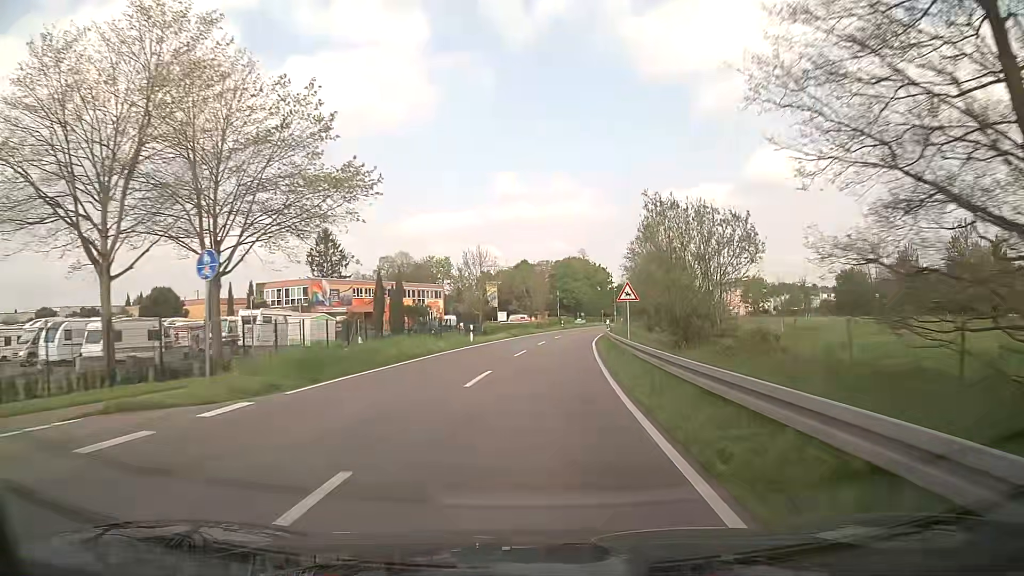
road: secondary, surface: asphalt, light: Day
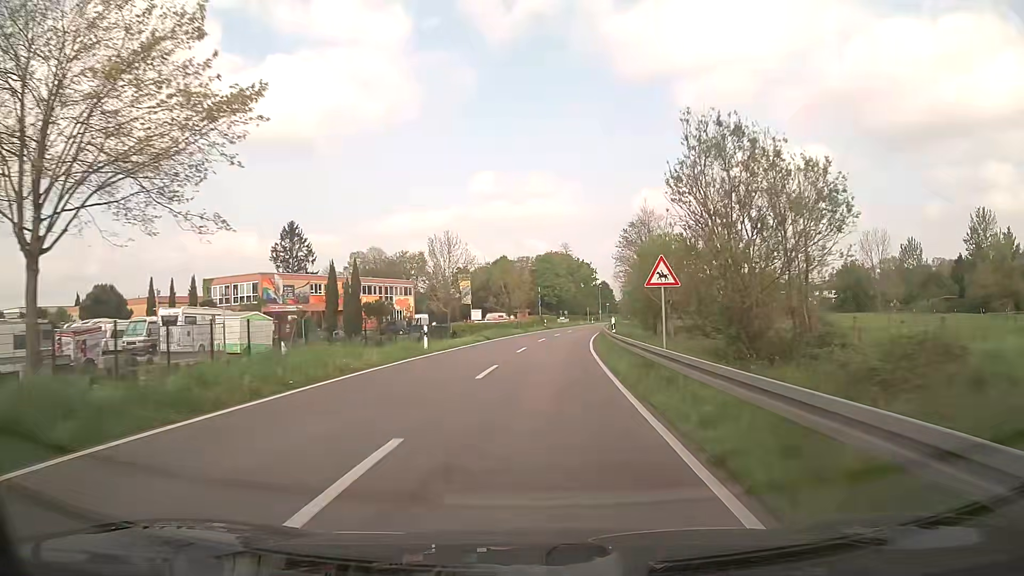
(+0.2, +10.3) m; +2°
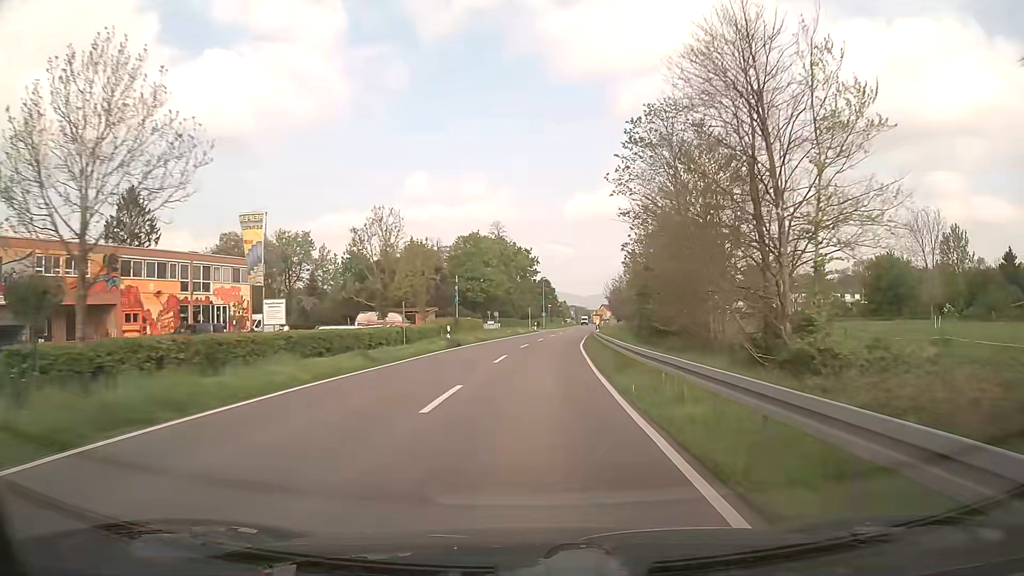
(+2.2, +41.4) m; +6°
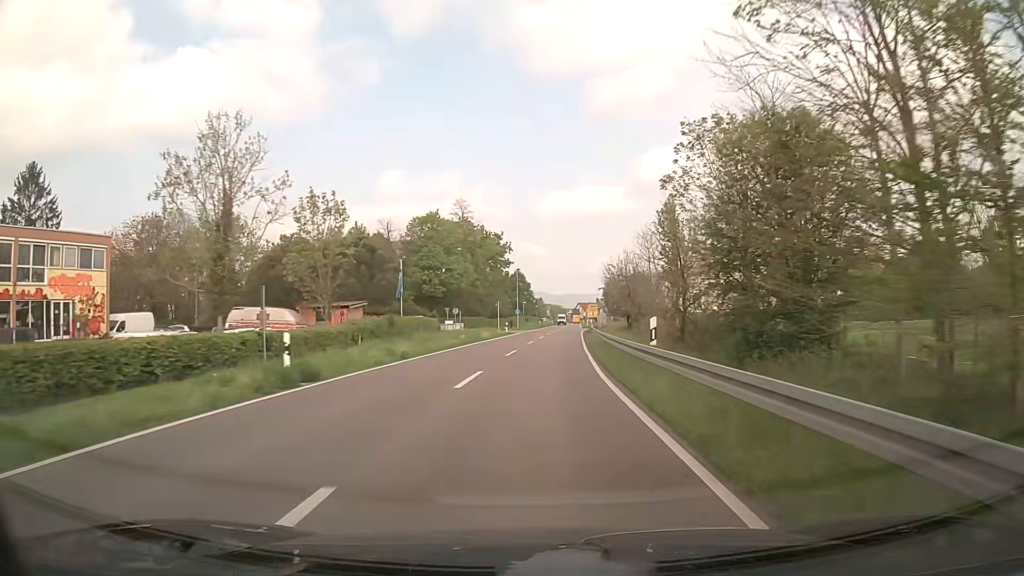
(+0.3, +20.8) m; +2°
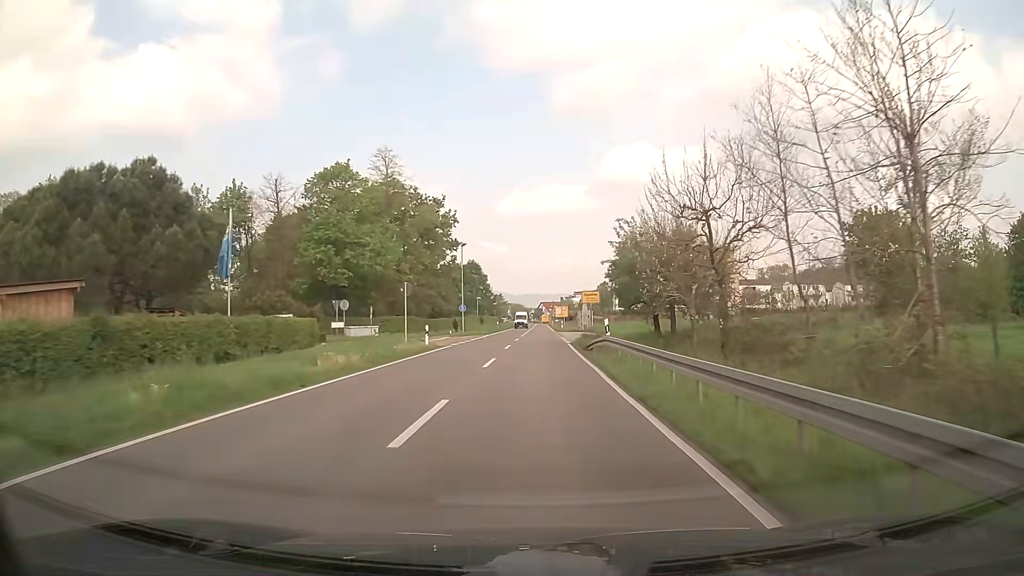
(+0.8, +29.9) m; +3°
